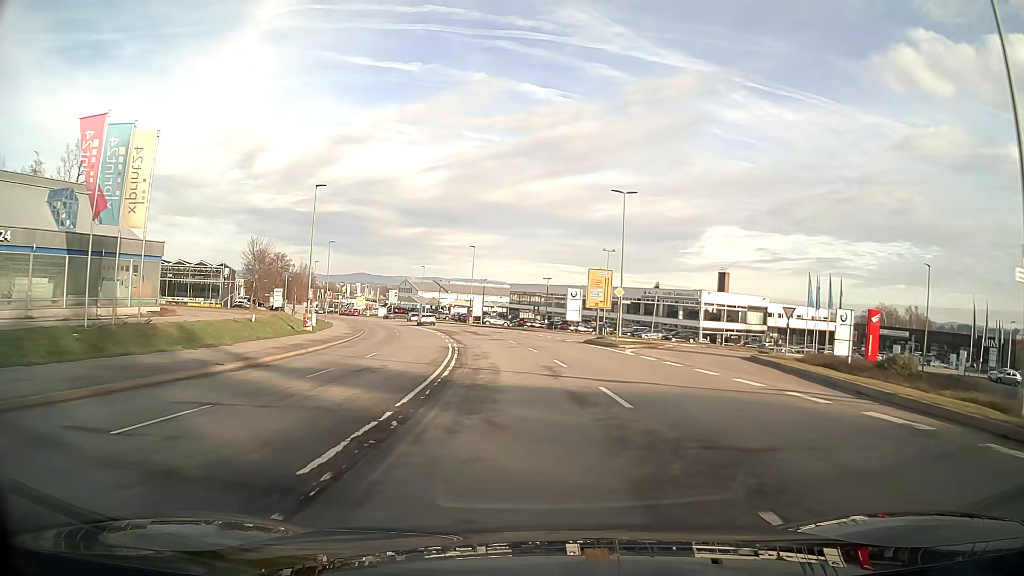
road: secondary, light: Day
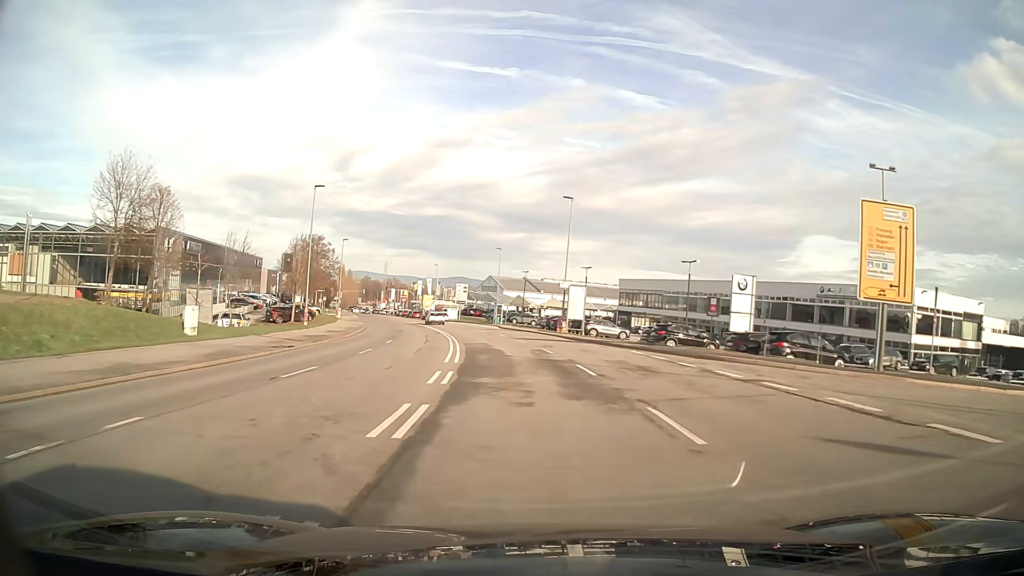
(-2.9, +38.6) m; -8°
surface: asphalt
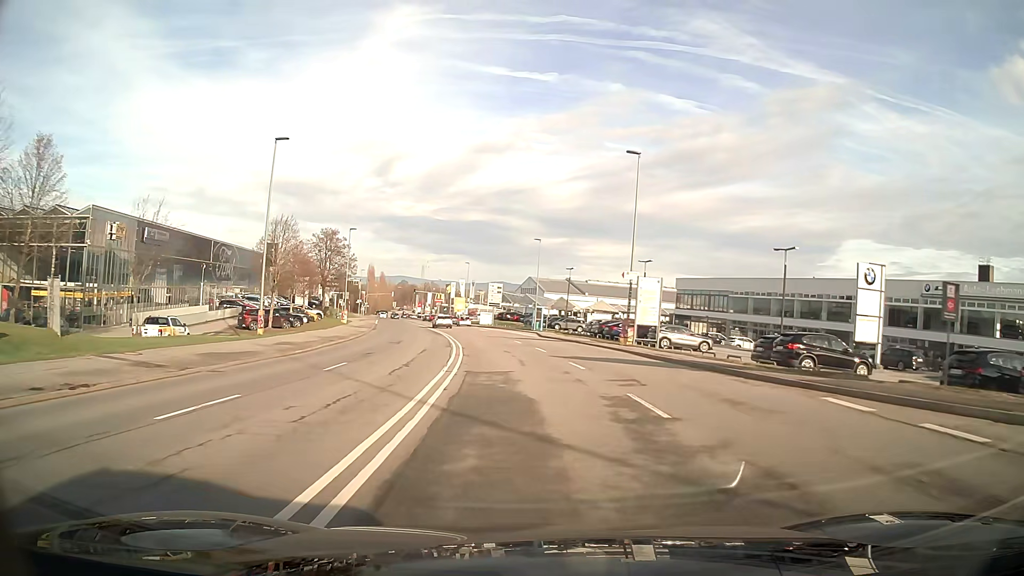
(-0.5, +15.3) m; -3°
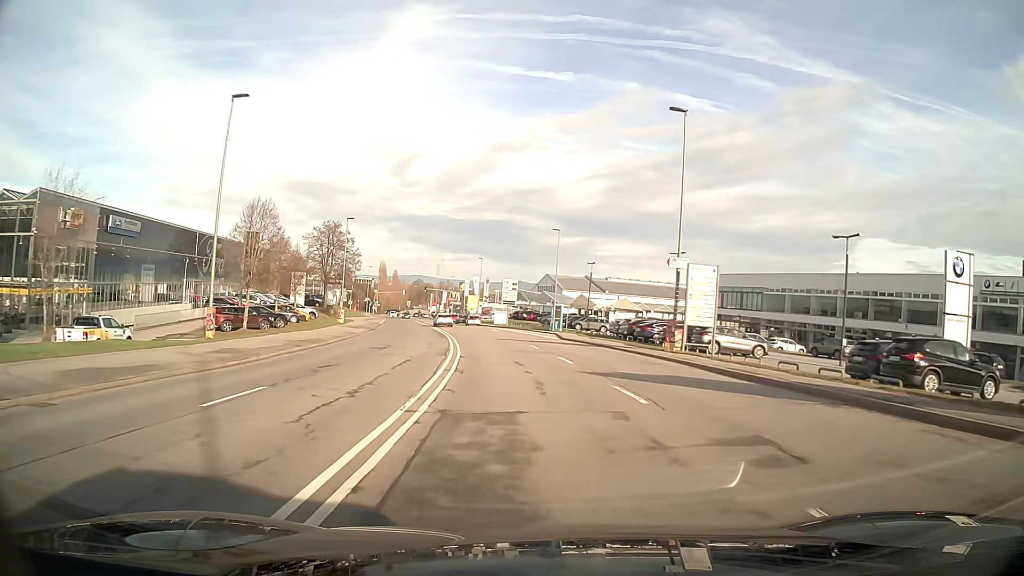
(-0.1, +7.6) m; -1°
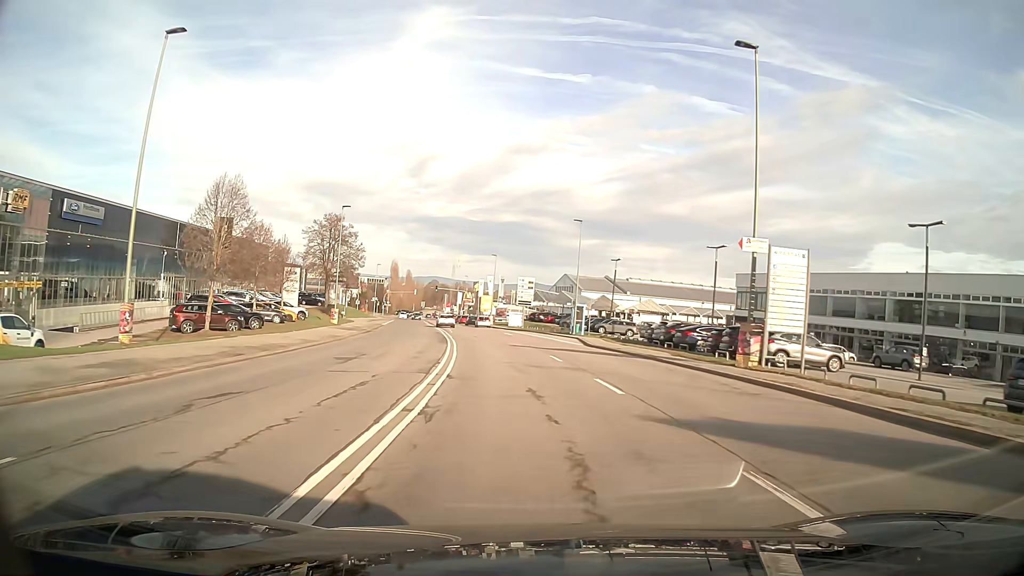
(-0.1, +7.7) m; -1°
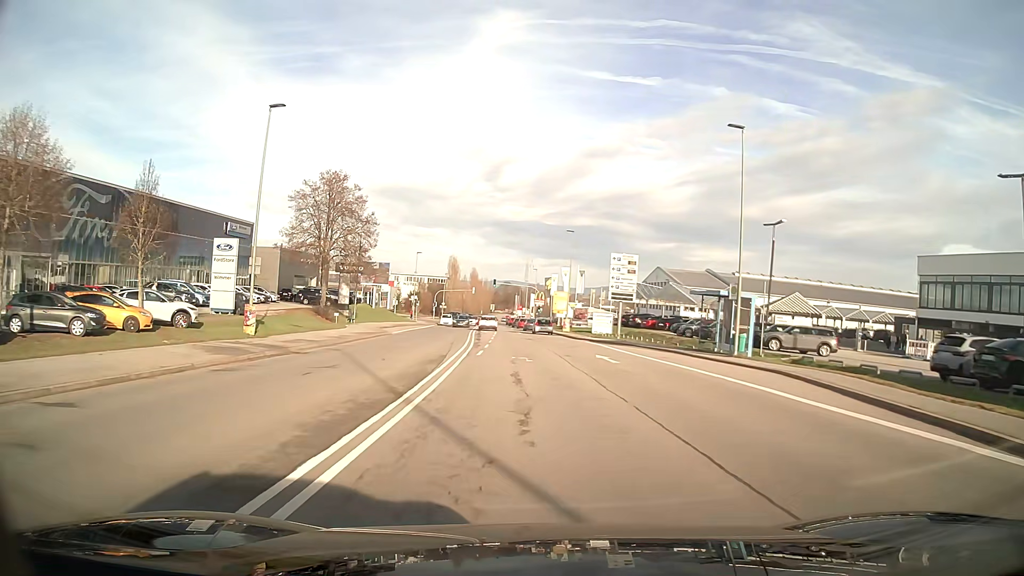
(-1.7, +30.7) m; -6°
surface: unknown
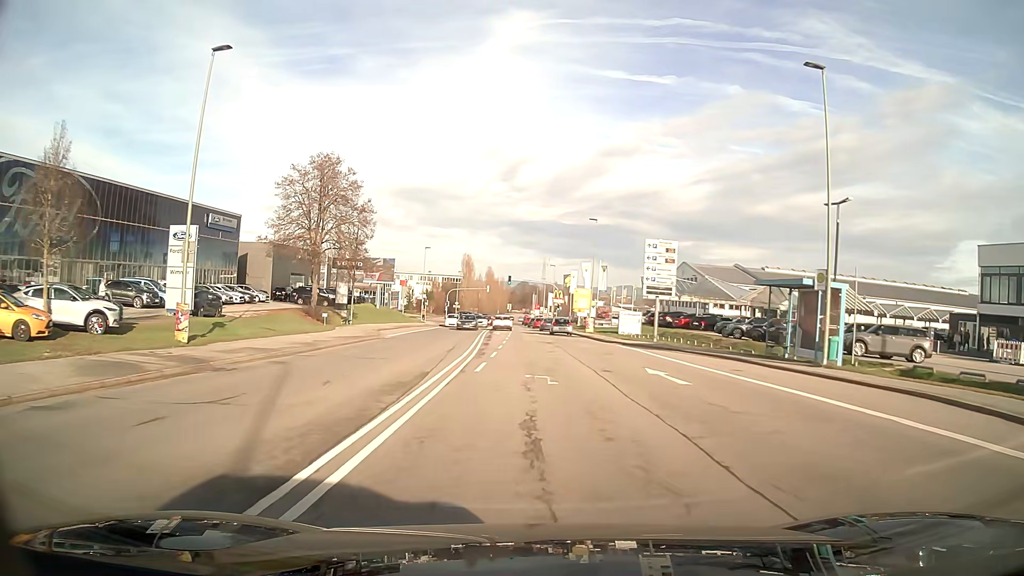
(-0.1, +7.7) m; -1°
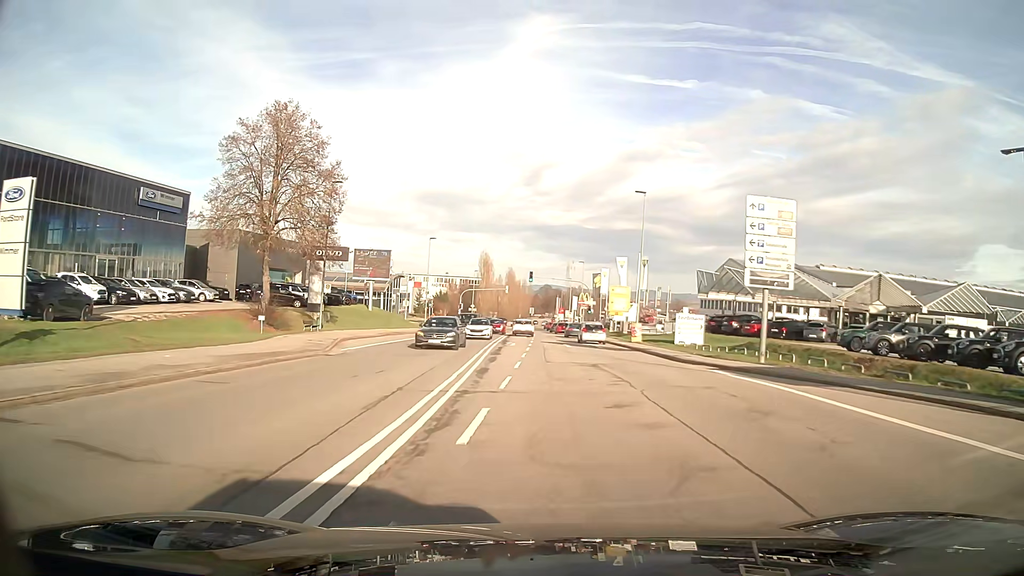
(-0.2, +15.3) m; -2°
